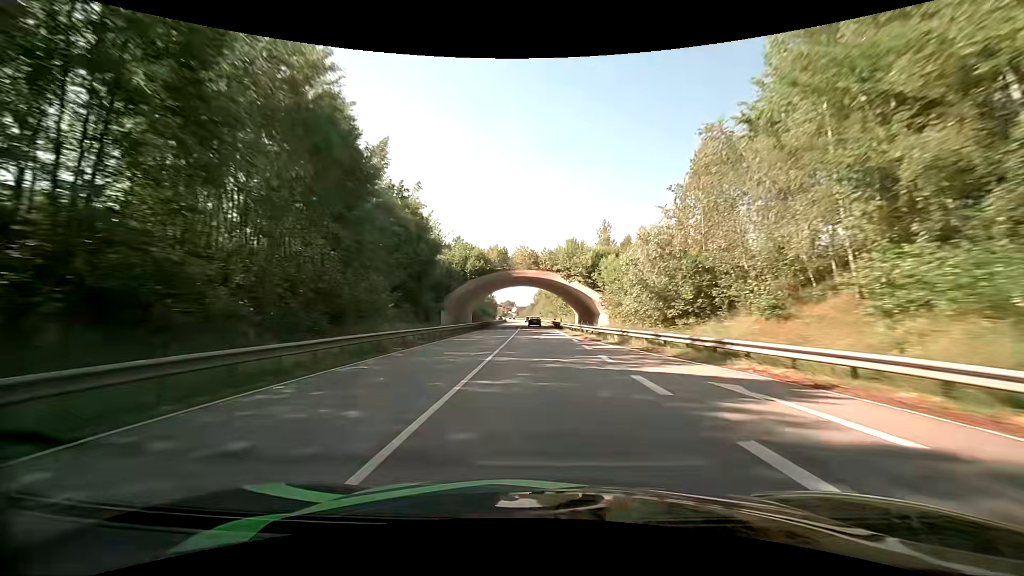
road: primary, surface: asphalt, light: Day
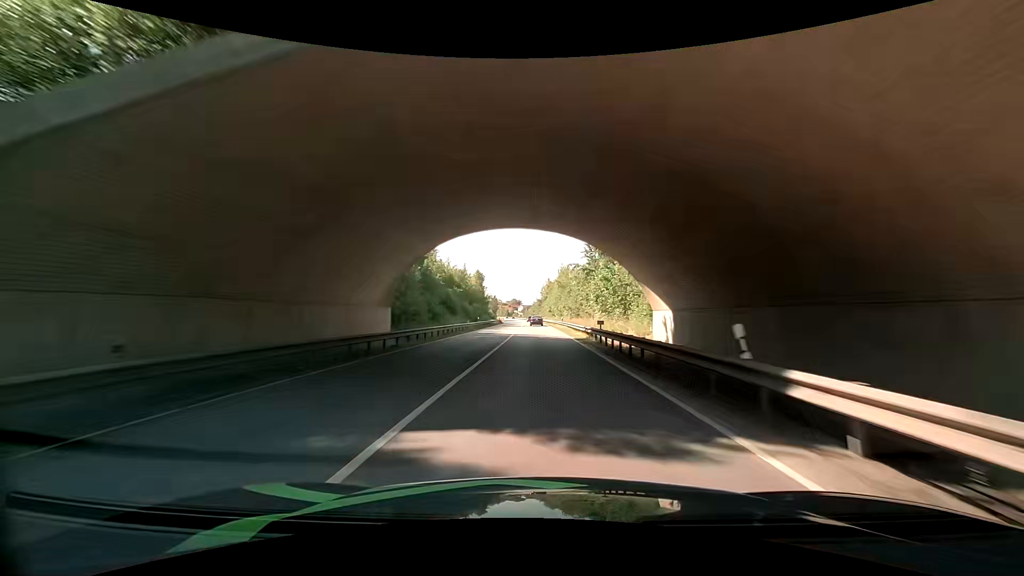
(-0.1, +47.4) m; -1°
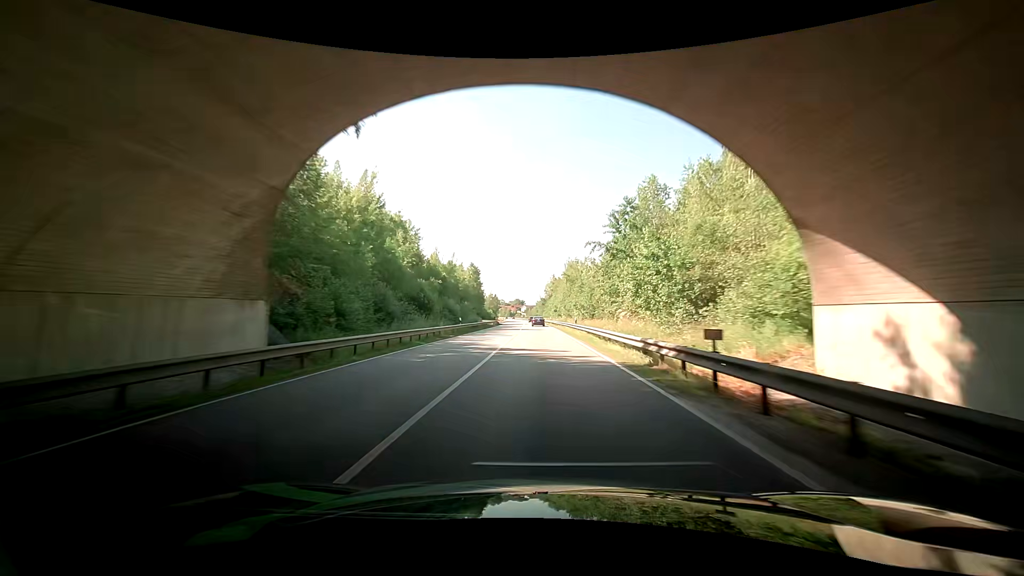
(+0.1, +15.8) m; +1°
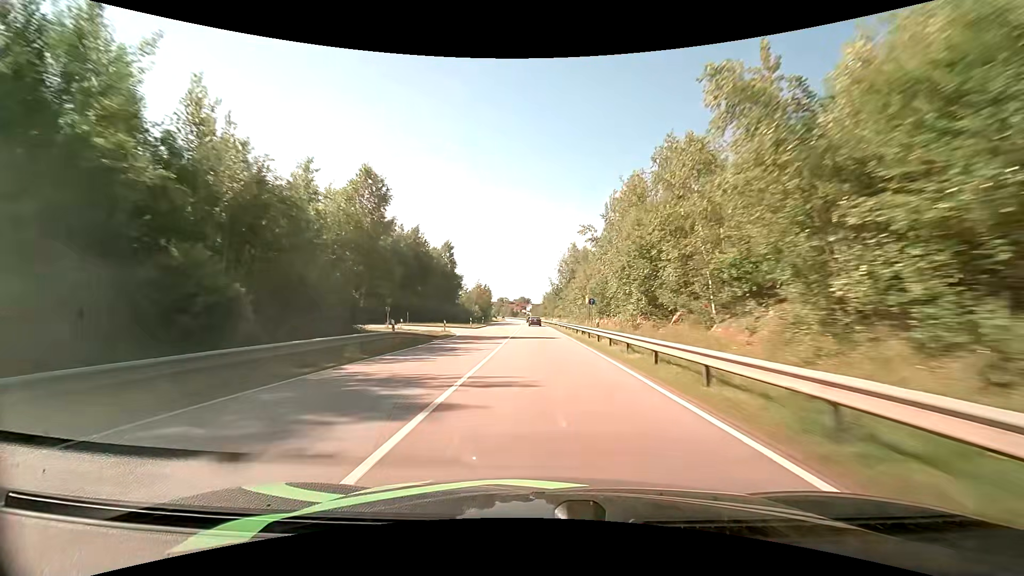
(-1.9, +64.0) m; -3°
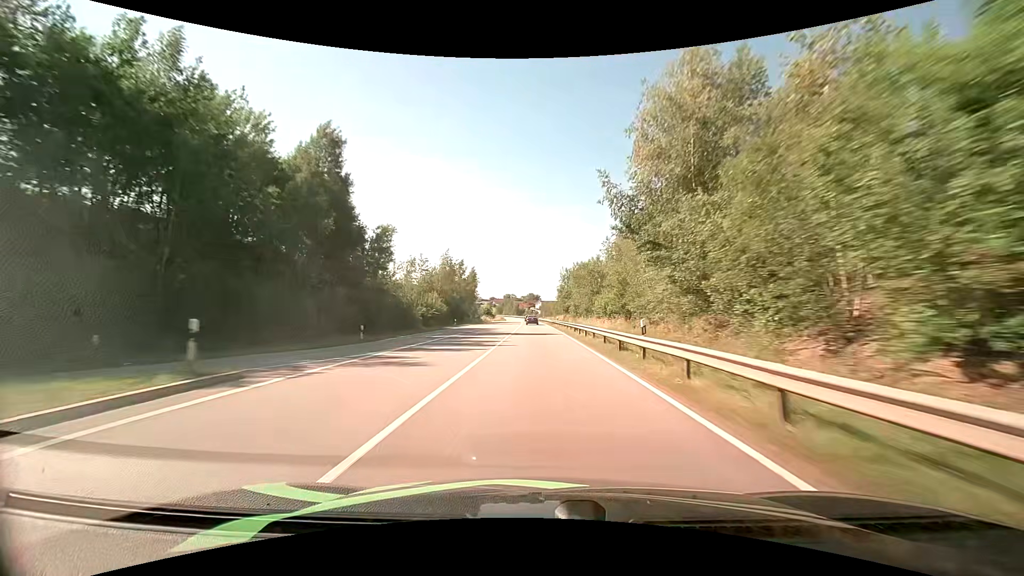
(-0.5, +63.3) m; -1°
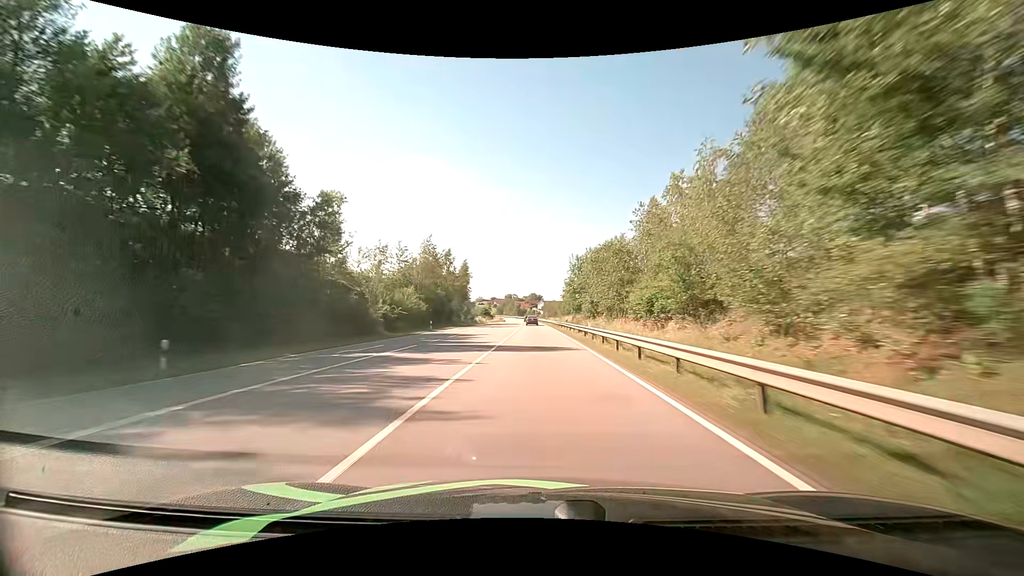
(-0.1, +15.6) m; 0°
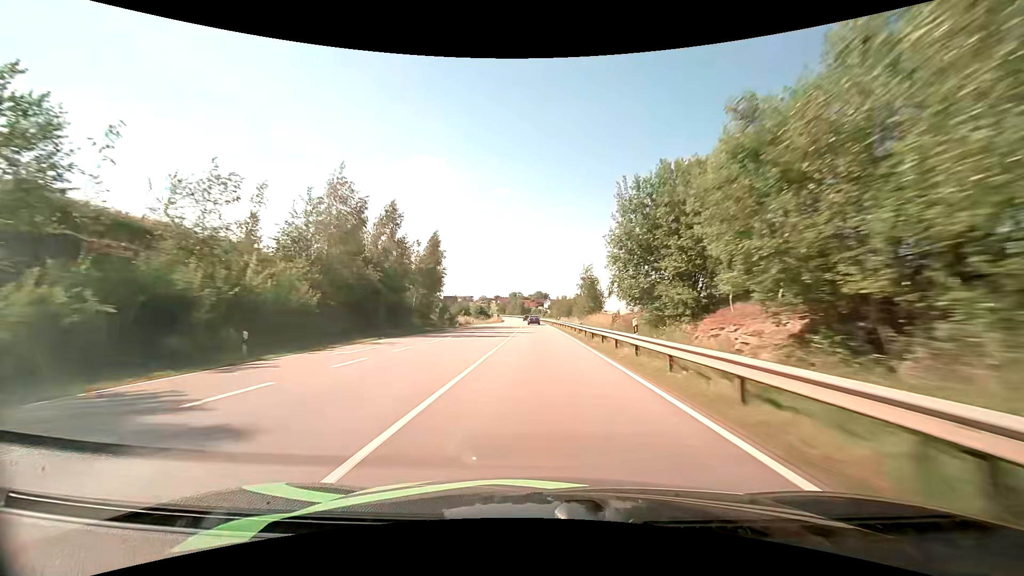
(-0.2, +31.4) m; -1°
(0, +10) (0, +20) (0, +30) (0, +40) (0, +50) (0, +60) (-1, +70) (-1, +80) (-1, +90) (-1, +100) m
